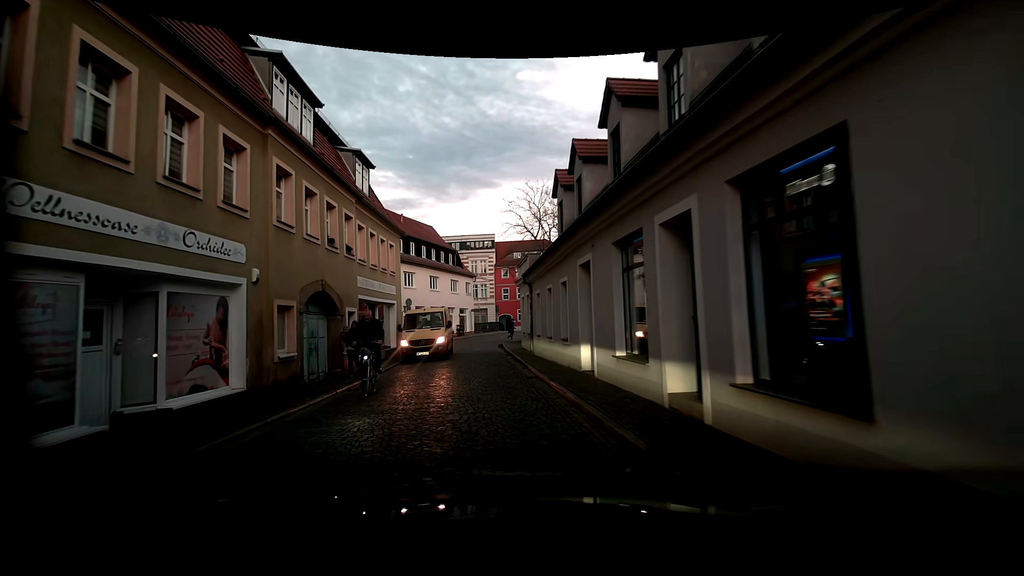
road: residential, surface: sett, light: Dusk
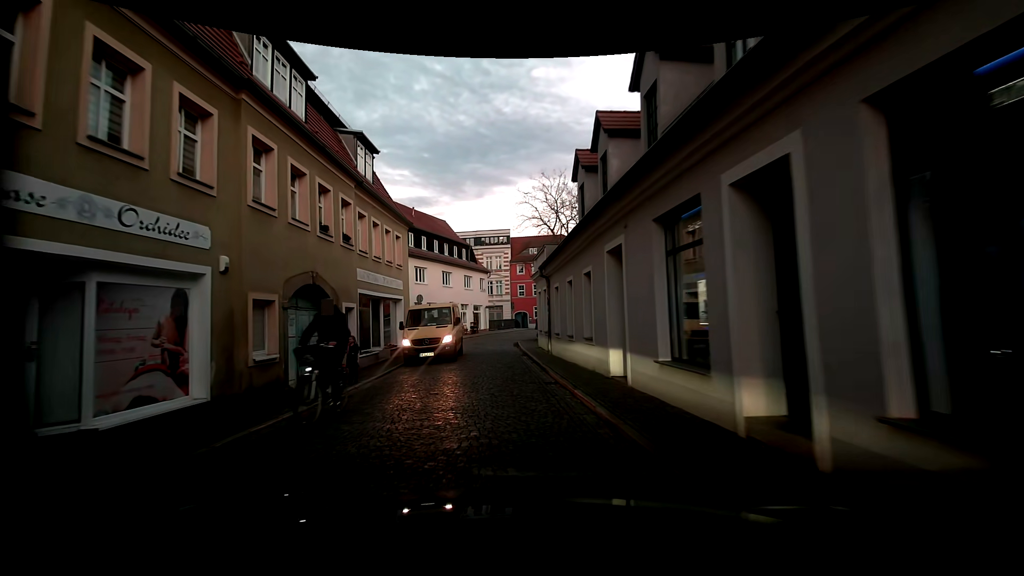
(0.0, +1.9) m; +1°
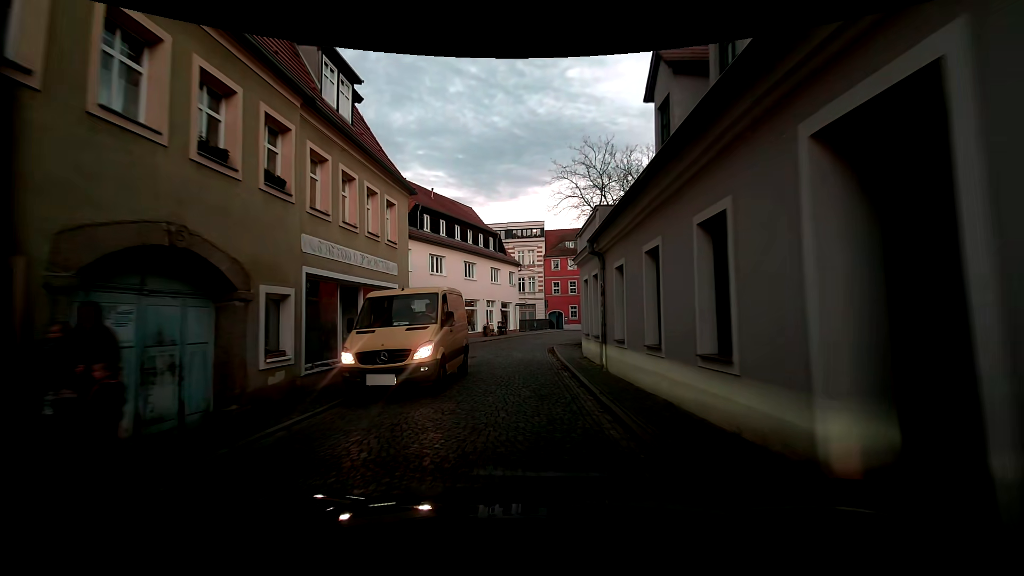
(-0.5, +6.6) m; -6°
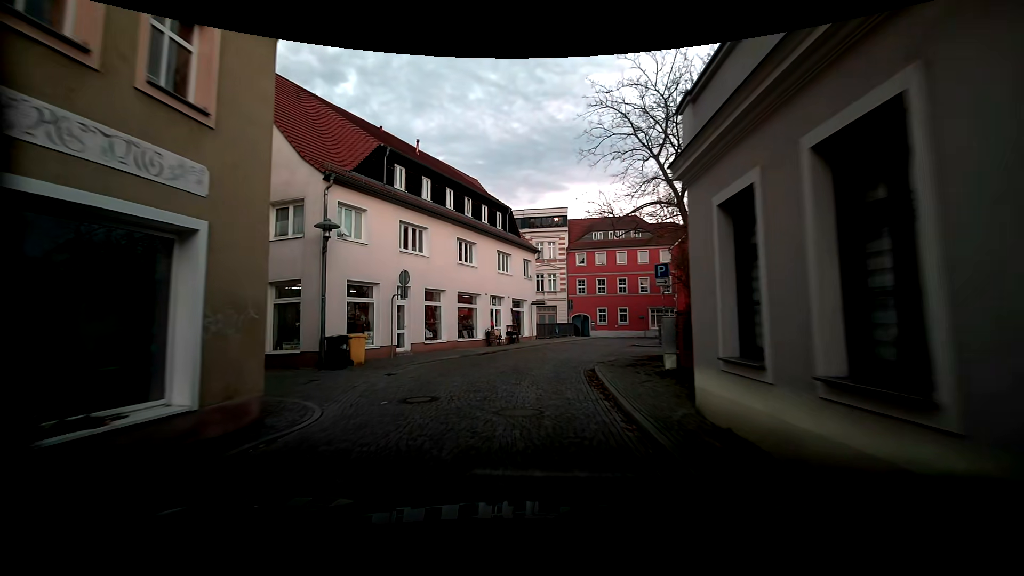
(-0.3, +11.0) m; -1°
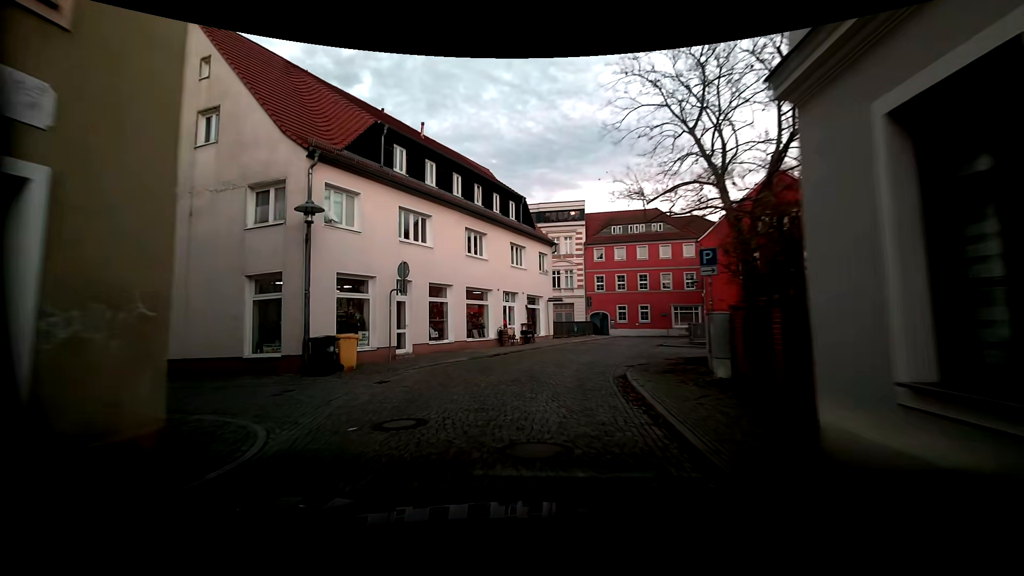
(-0.1, +2.5) m; -2°
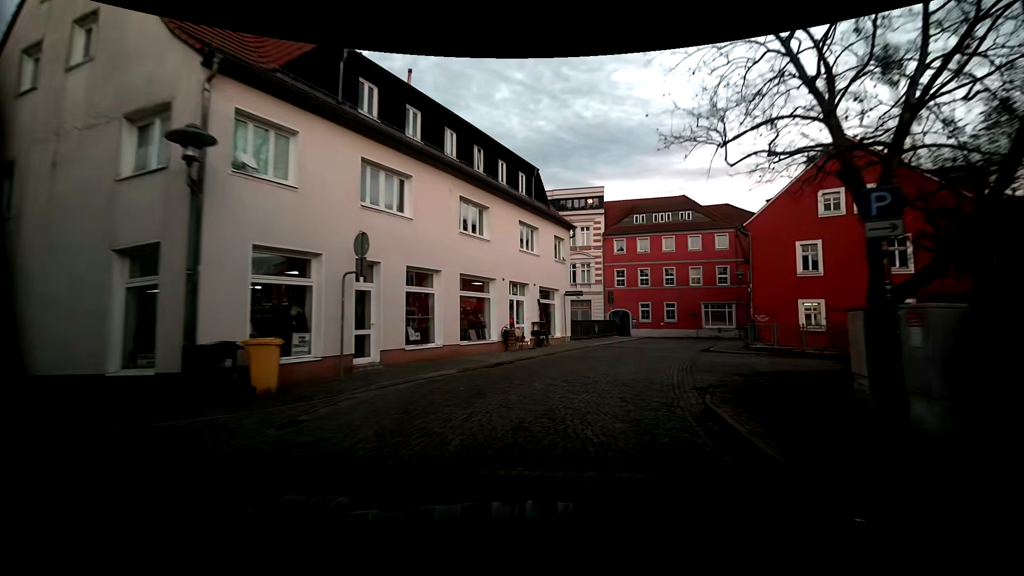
(-0.3, +5.5) m; -4°
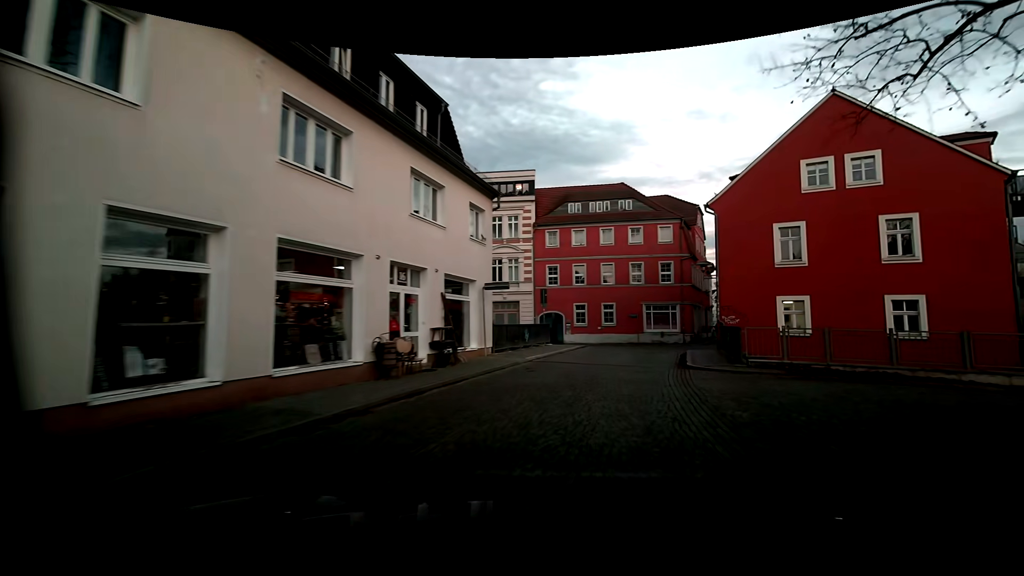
(+0.5, +7.7) m; +10°
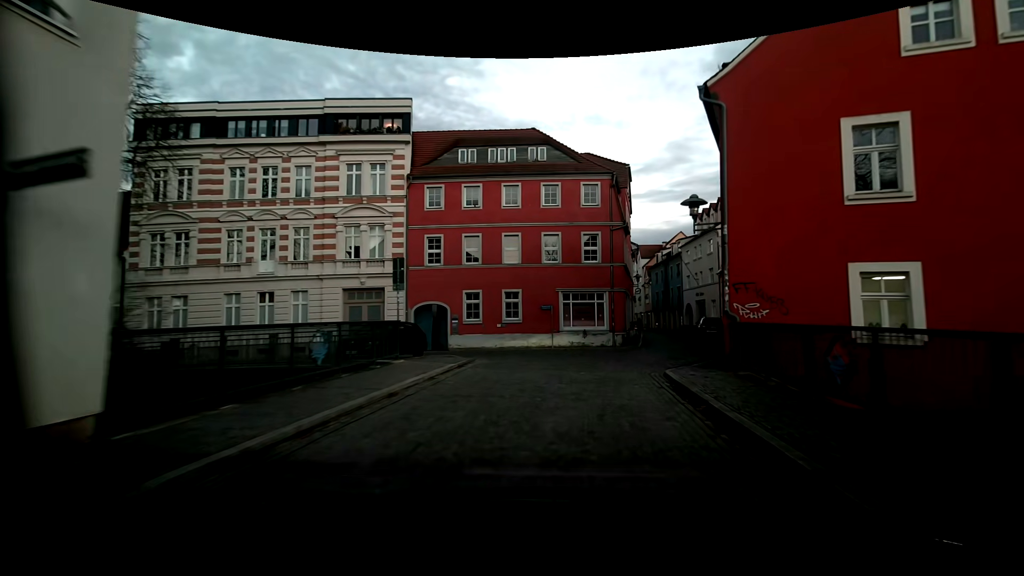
(+1.4, +13.5) m; +9°
